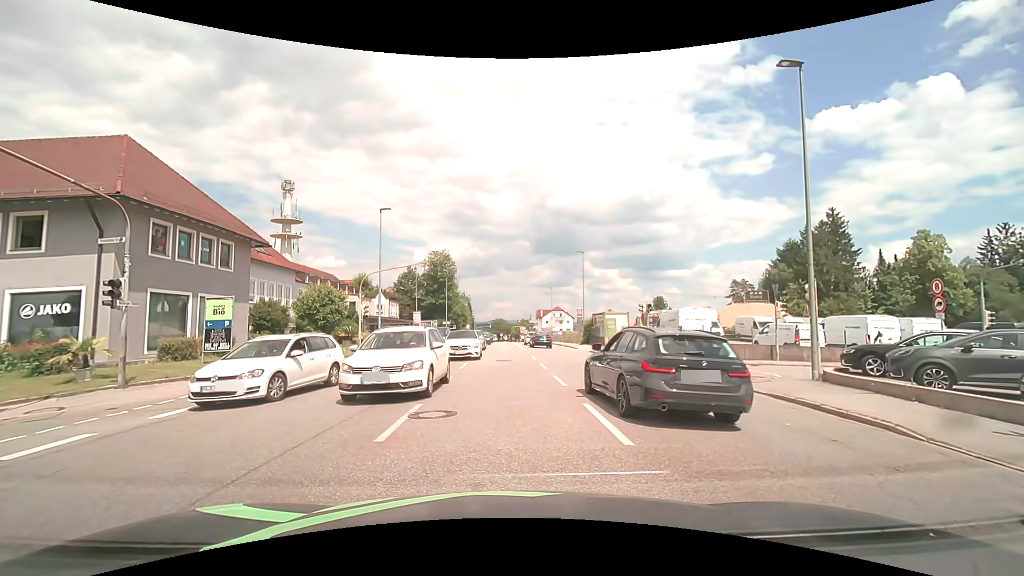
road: tertiary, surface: asphalt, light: Day
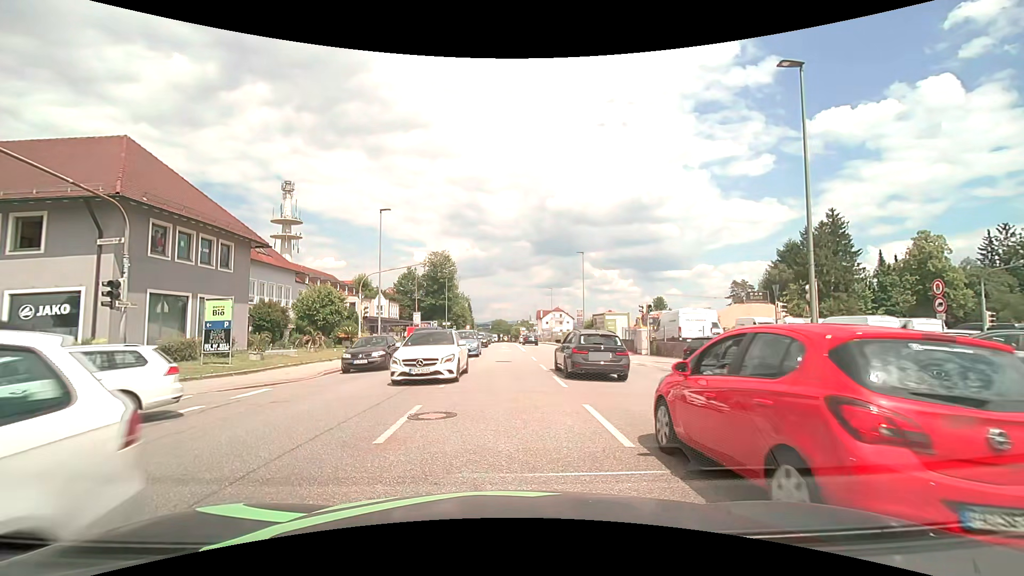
(0.0, +0.1) m; 0°
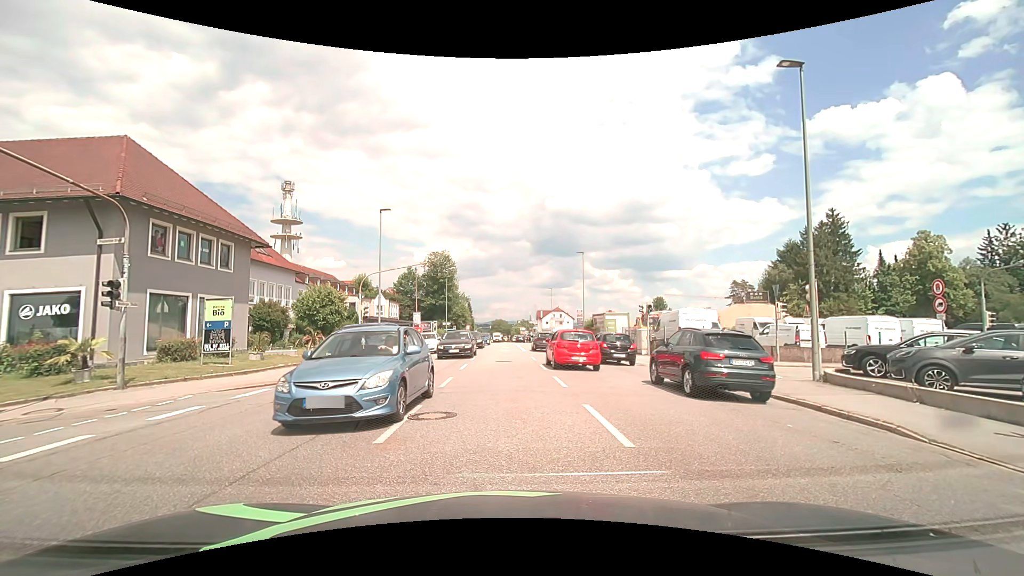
(0.0, 0.0) m; 0°
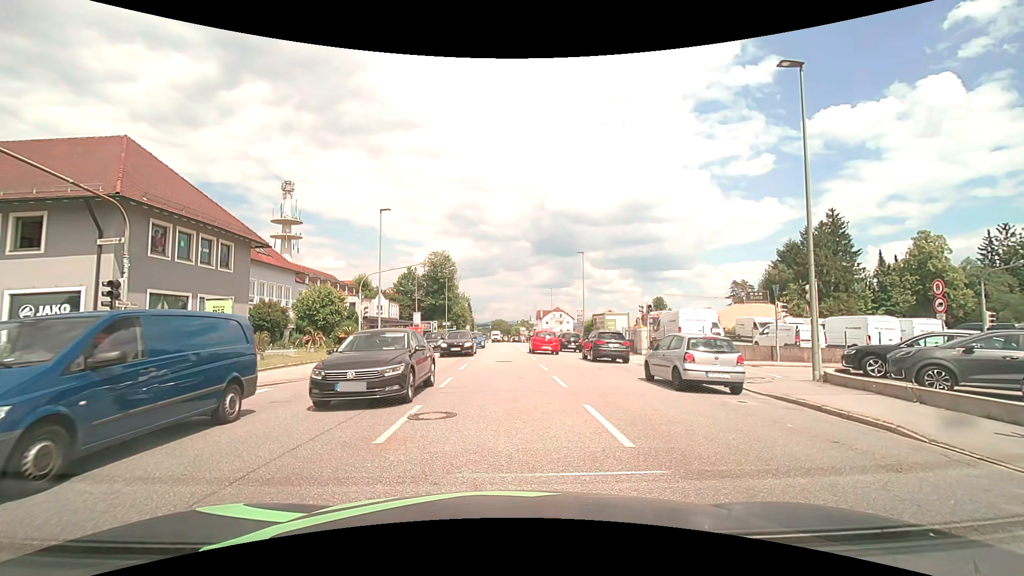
(0.0, 0.0) m; 0°
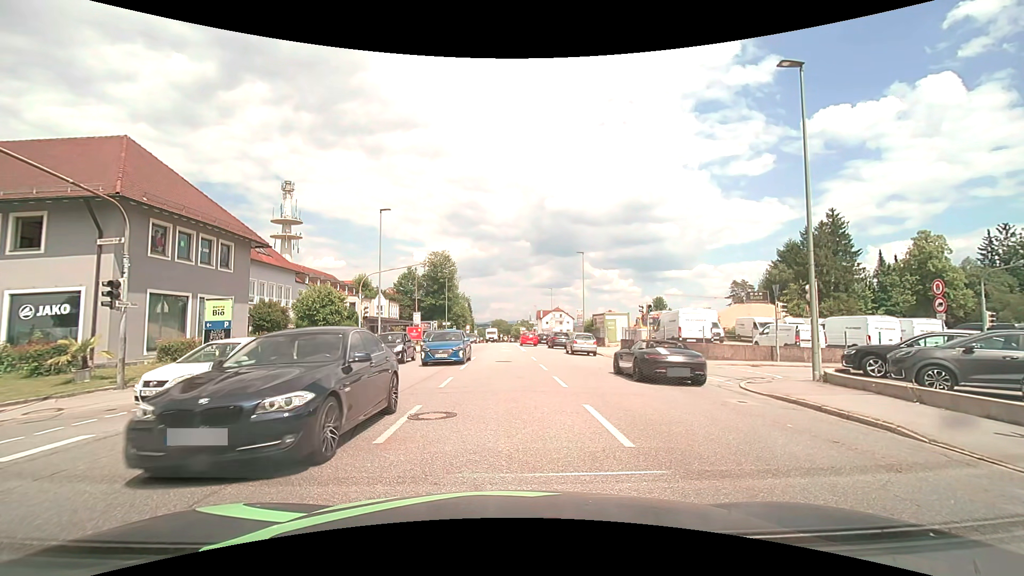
(0.0, 0.0) m; 0°
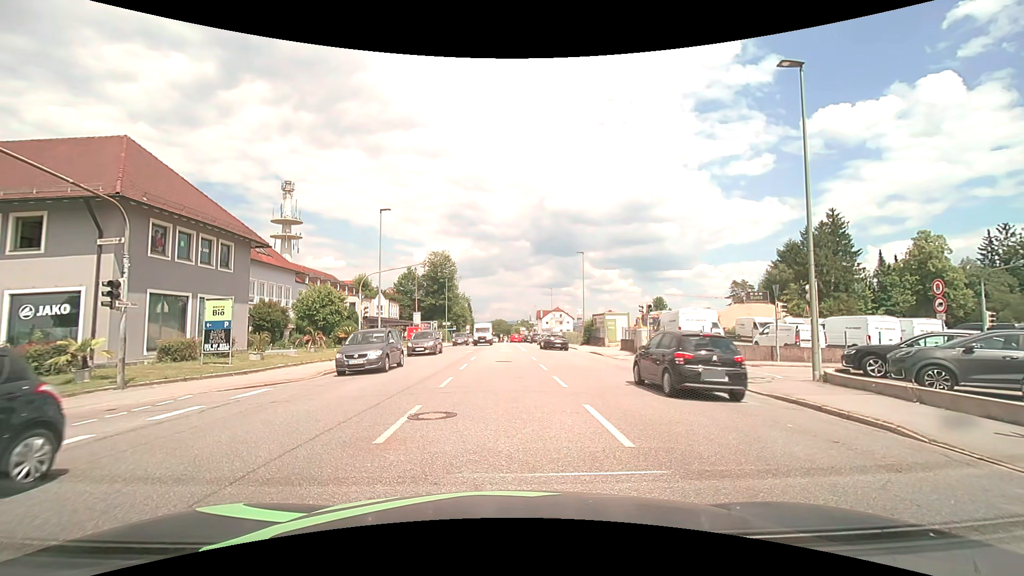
(0.0, 0.0) m; 0°
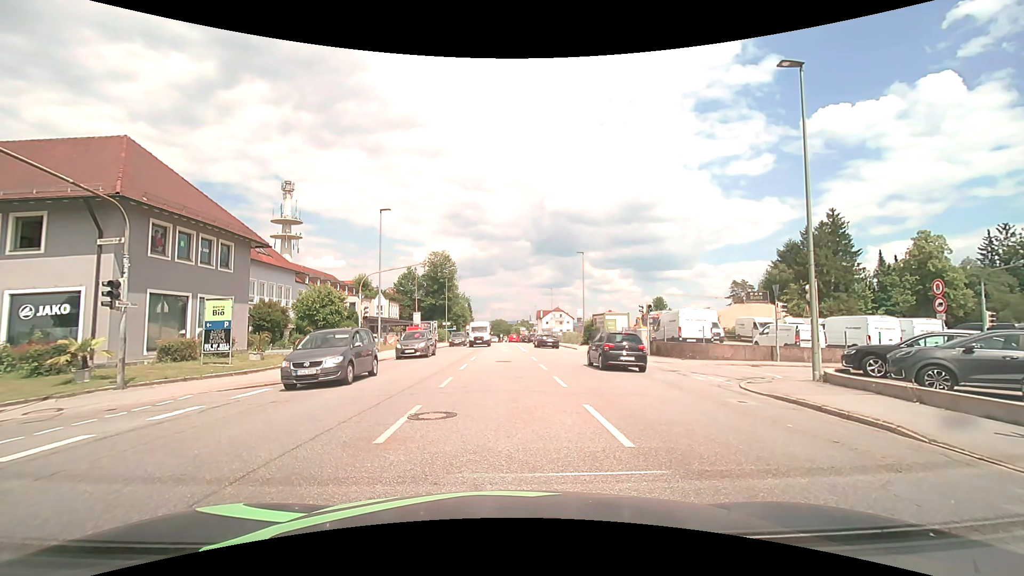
(0.0, 0.0) m; 0°
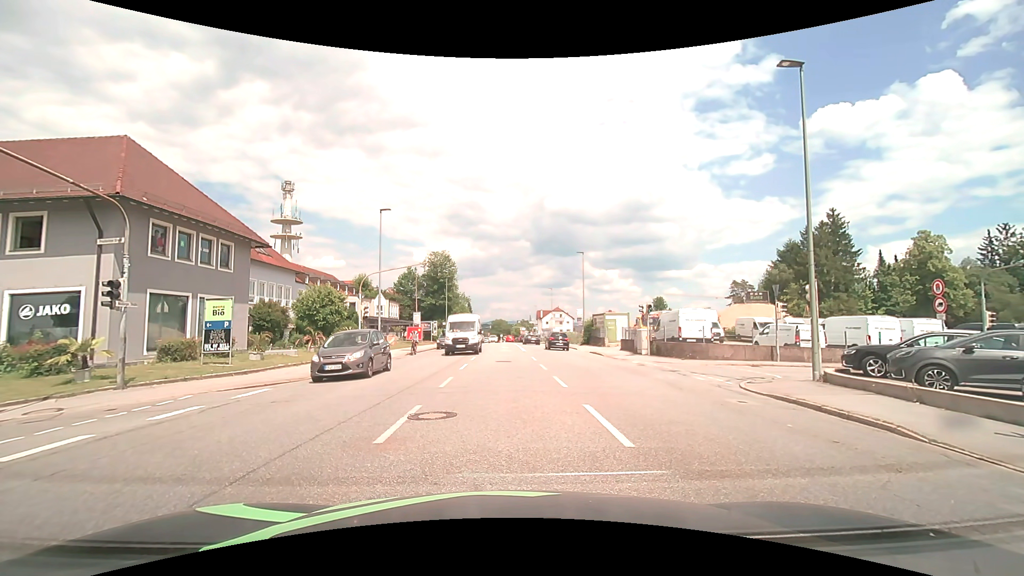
(0.0, 0.0) m; 0°
